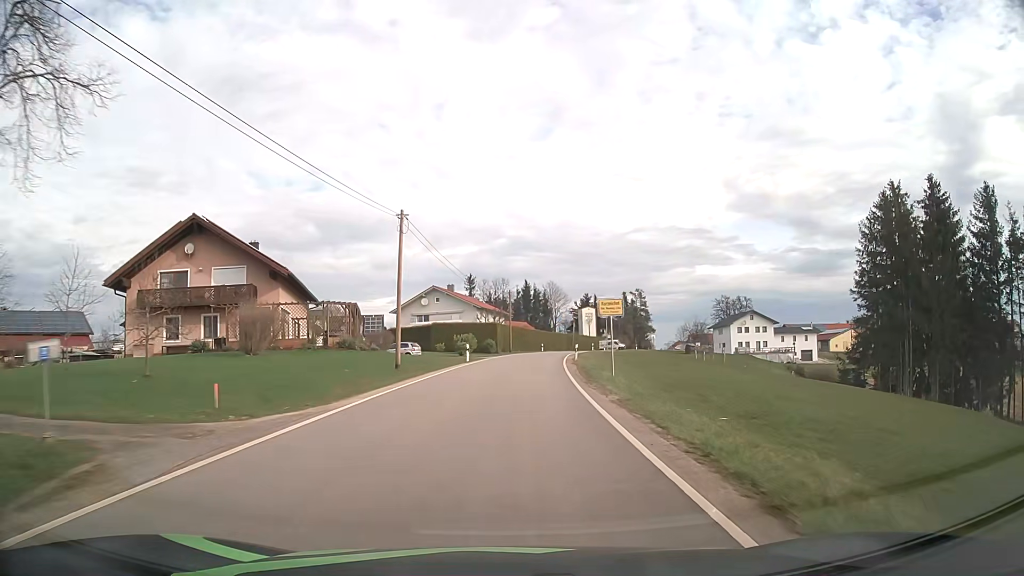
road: tertiary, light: Day
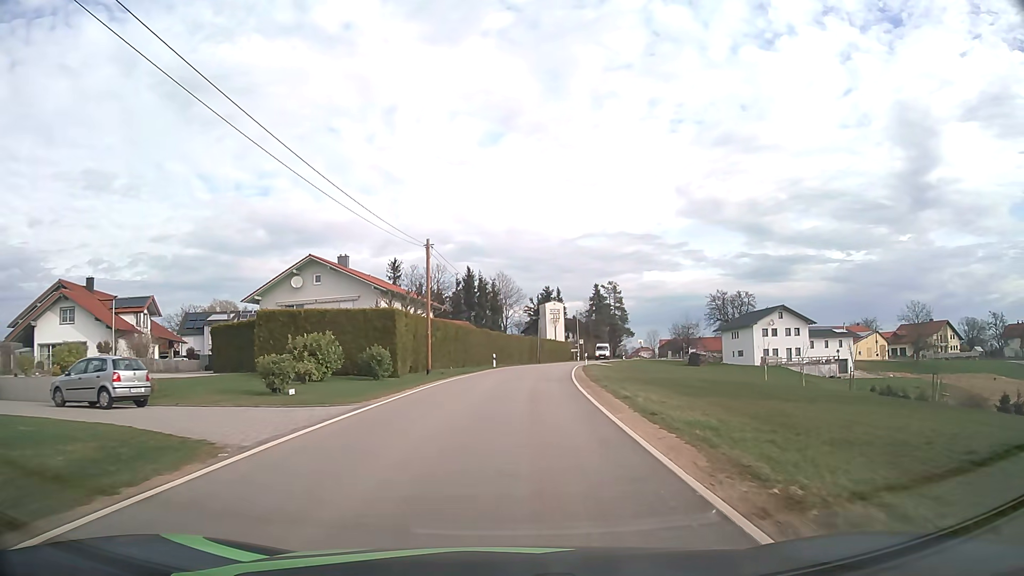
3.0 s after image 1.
(+1.4, +38.1) m; +5°
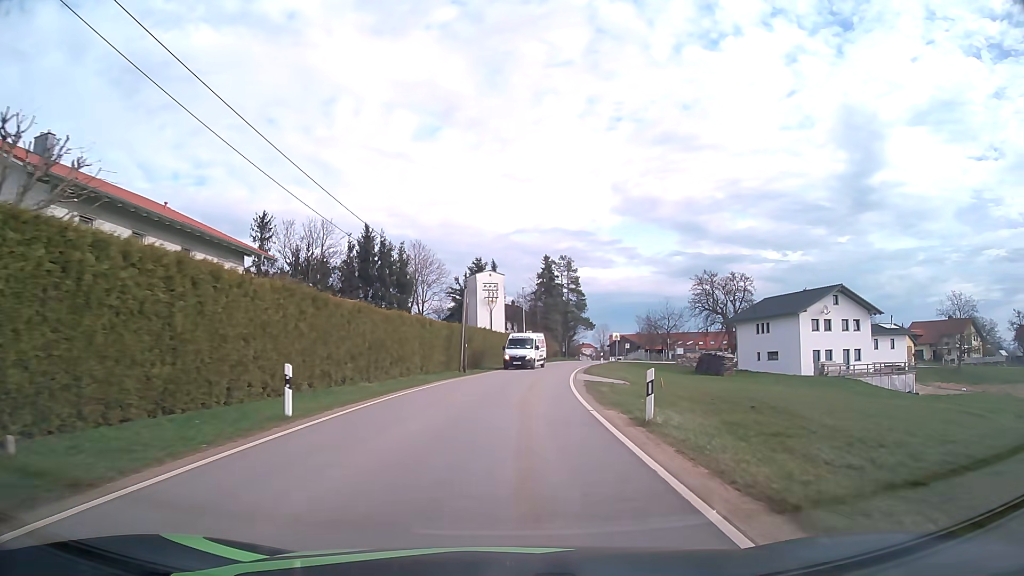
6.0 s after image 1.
(+1.5, +35.8) m; +6°
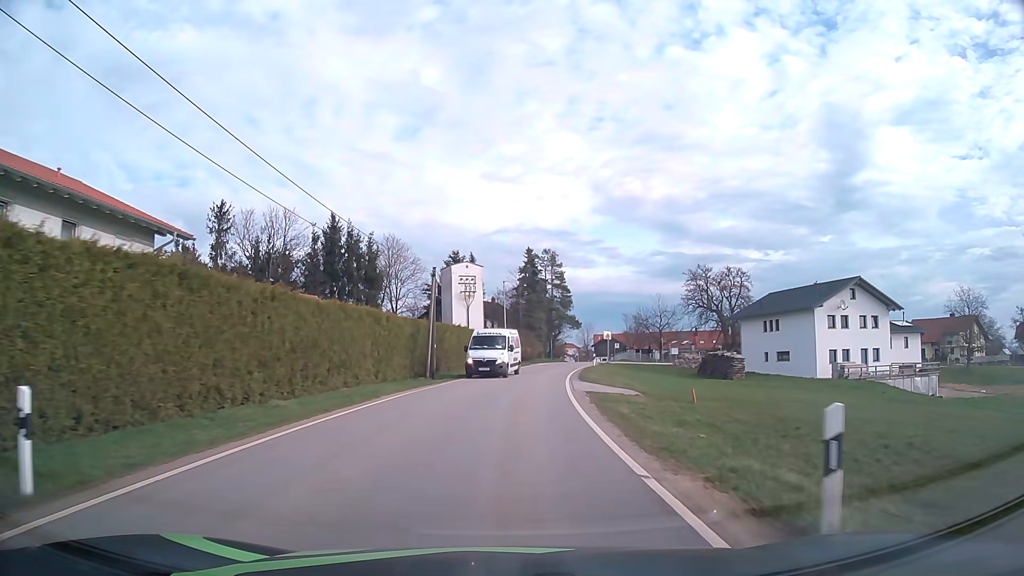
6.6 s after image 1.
(+0.1, +7.3) m; +2°
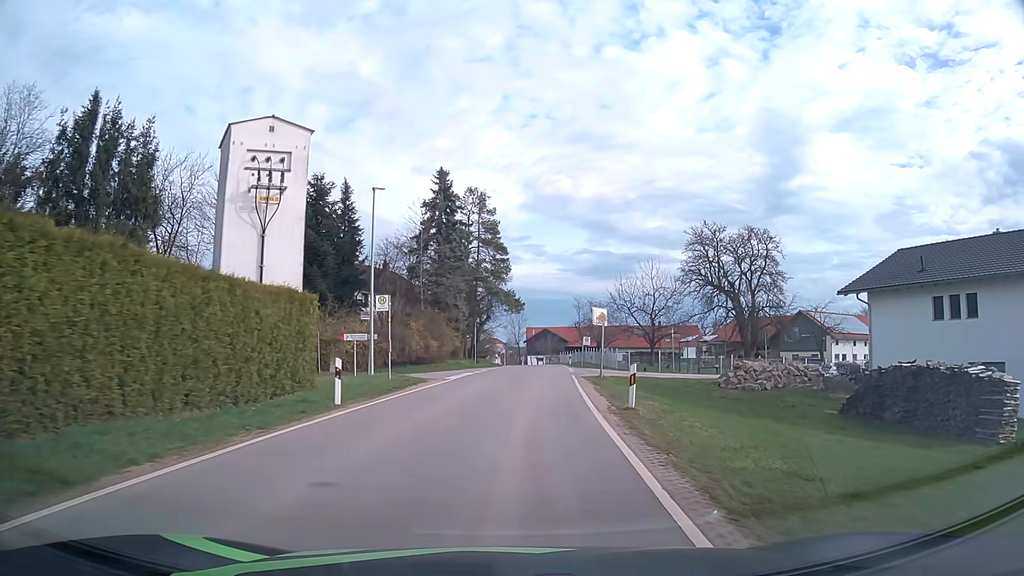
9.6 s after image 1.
(+2.0, +36.5) m; +7°
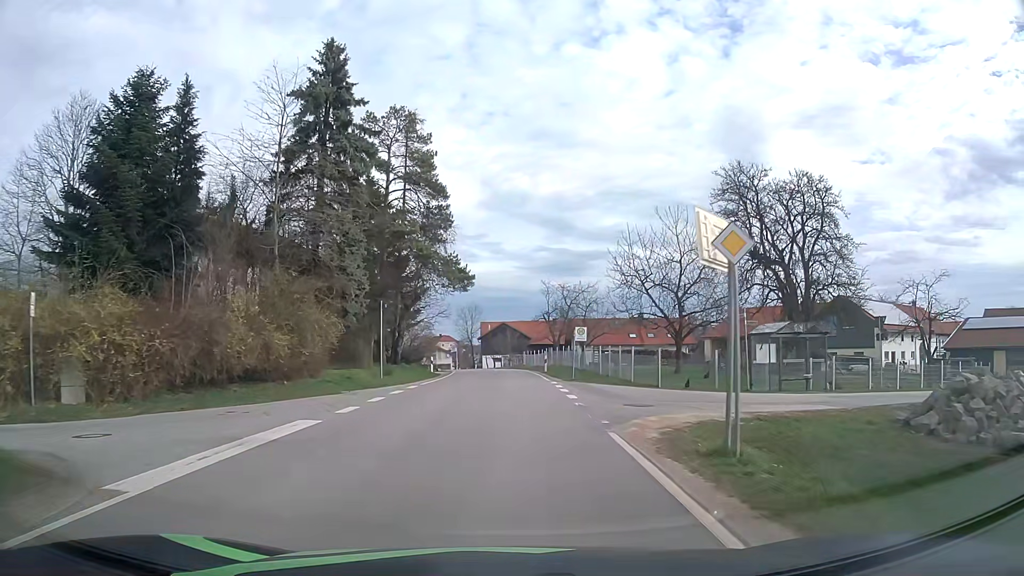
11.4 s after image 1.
(+0.8, +22.0) m; +4°
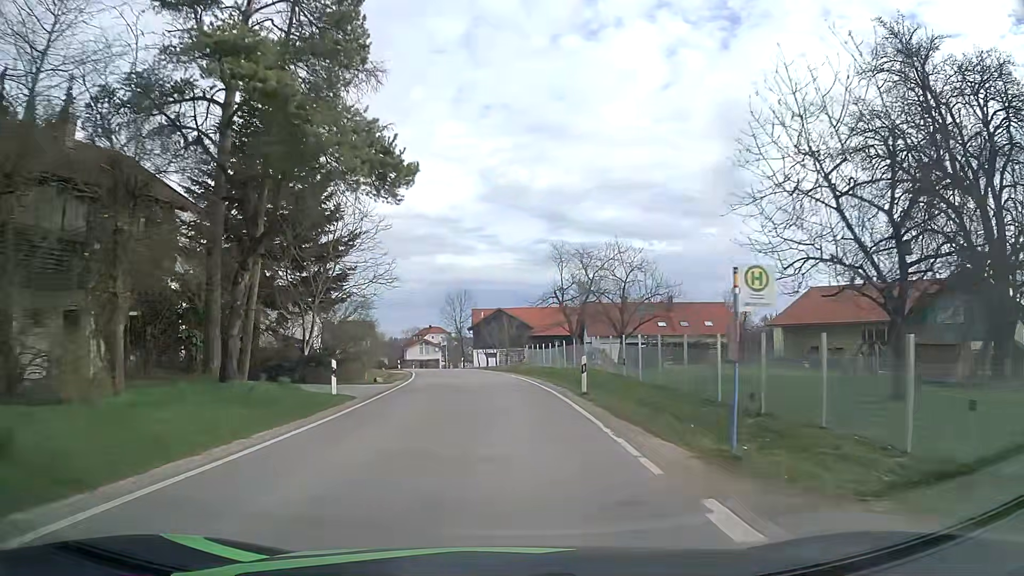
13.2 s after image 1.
(+0.2, +22.2) m; 0°
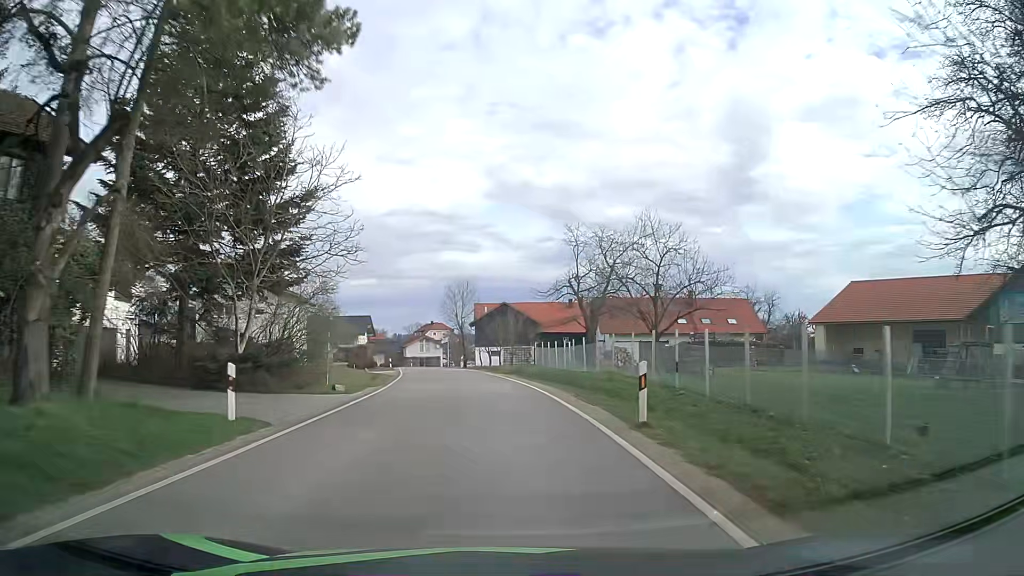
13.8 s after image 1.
(0.0, +7.5) m; -1°
(0, +10) (0, +20) (-1, +30) (-2, +40) (-4, +50) (-5, +60) (-7, +70) (-8, +79) (-9, +89) (-9, +99) m
